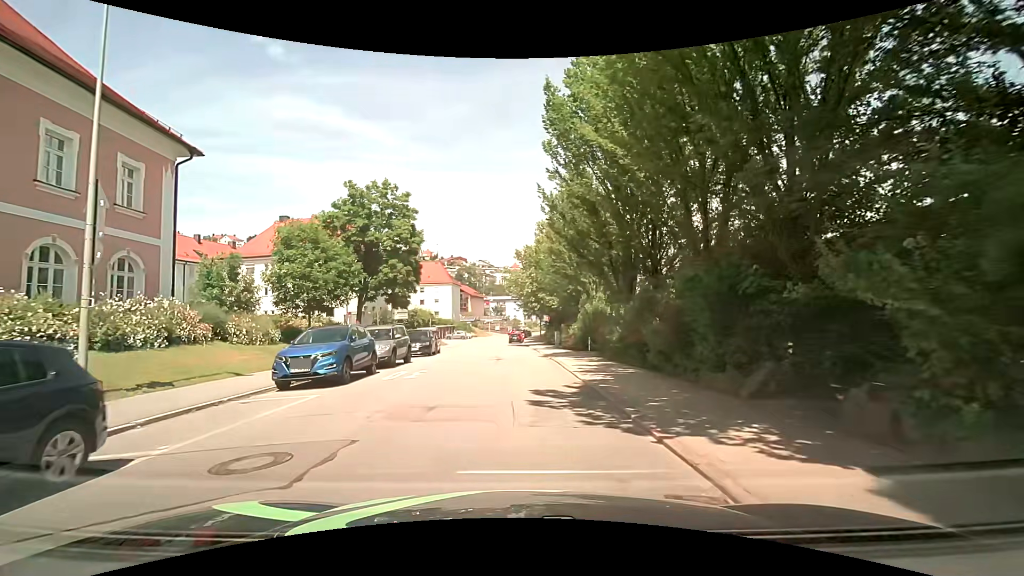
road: tertiary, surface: asphalt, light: Day
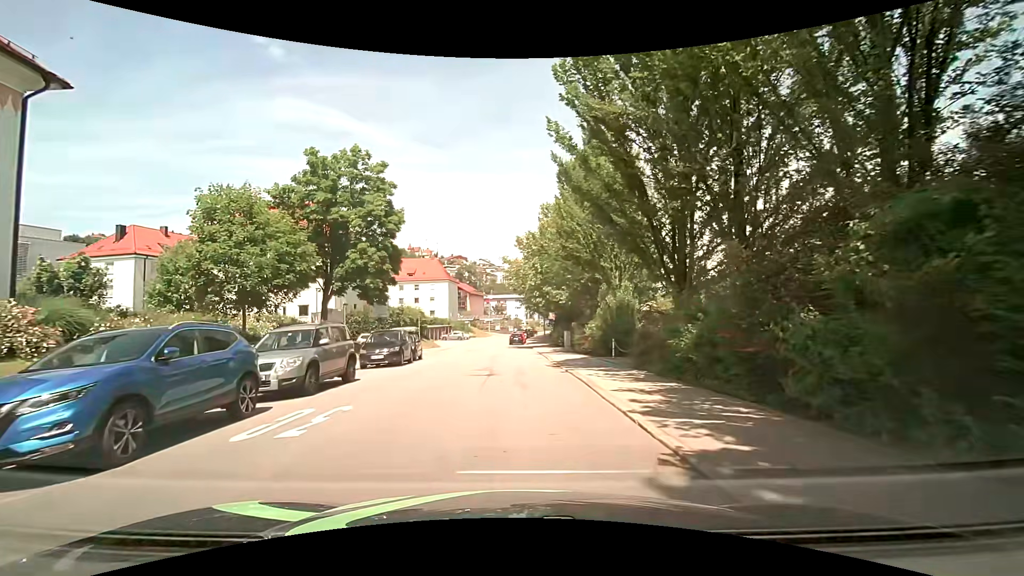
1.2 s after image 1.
(0.0, +7.5) m; 0°
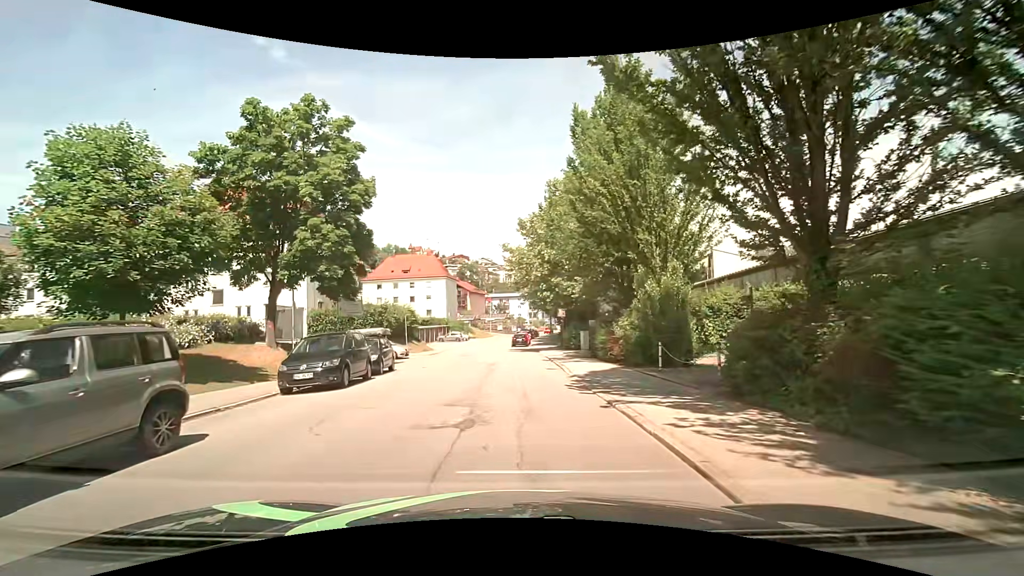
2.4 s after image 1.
(0.0, +7.4) m; 0°
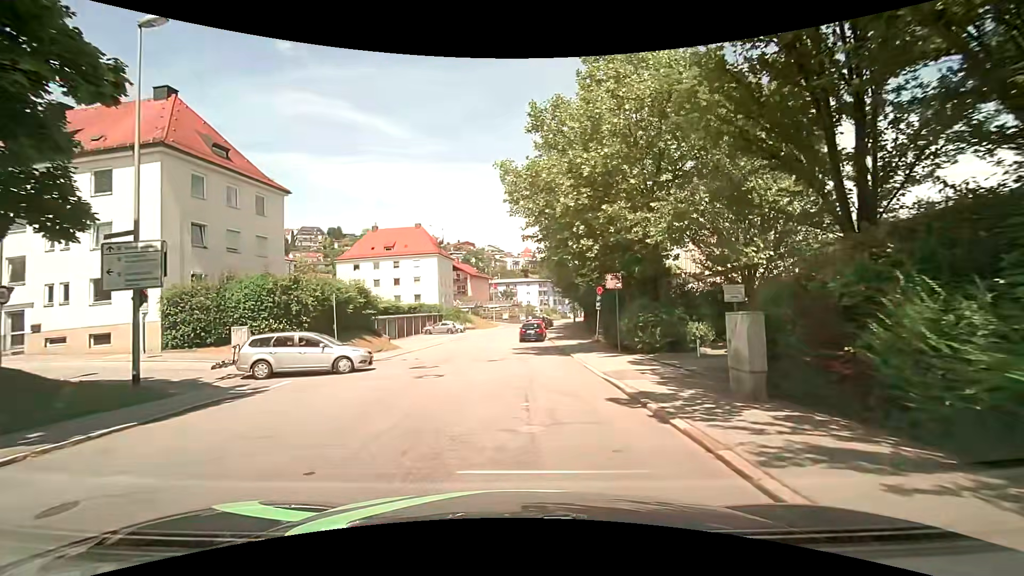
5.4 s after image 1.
(-0.4, +18.4) m; -3°
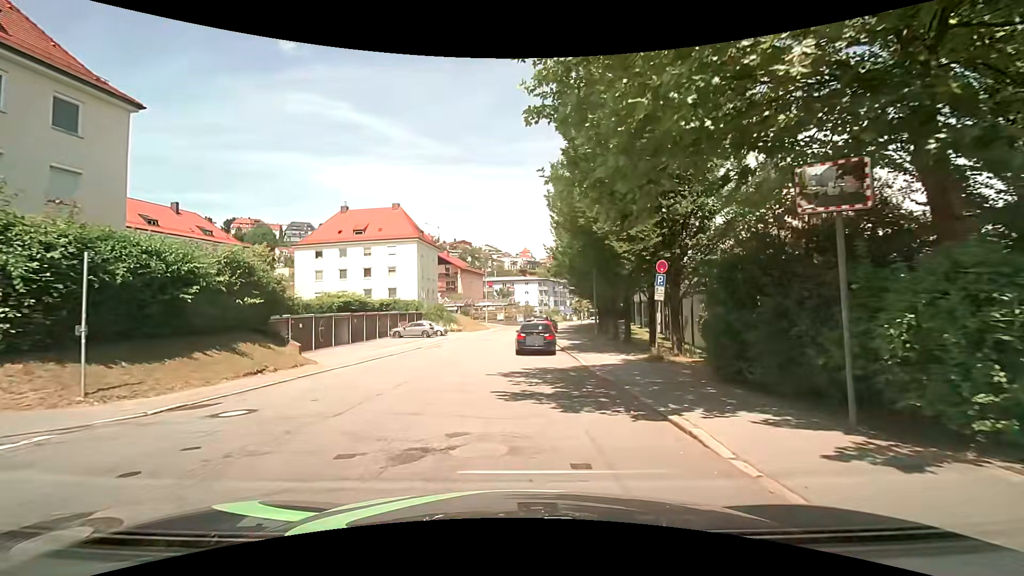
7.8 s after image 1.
(+0.2, +14.1) m; +1°
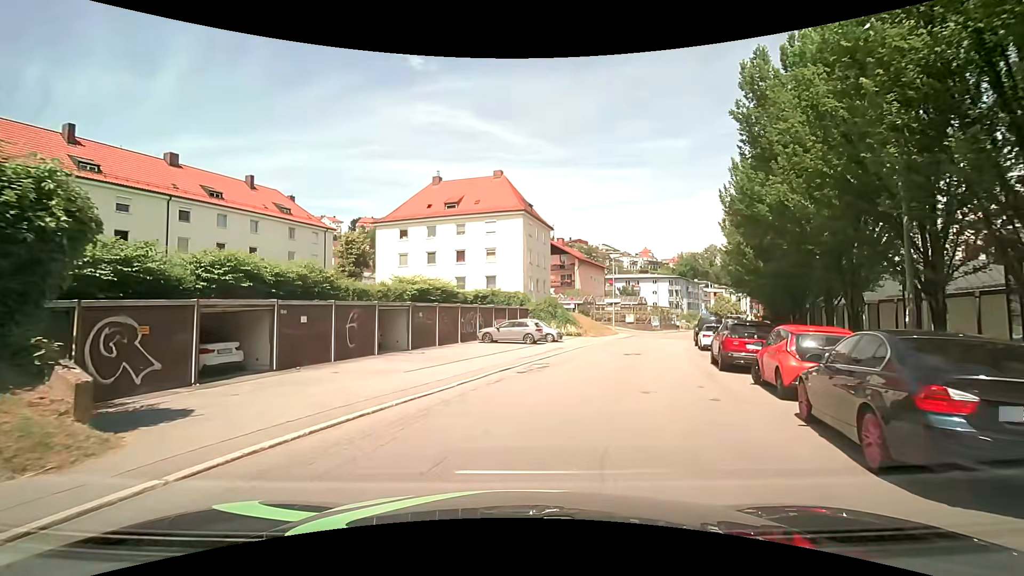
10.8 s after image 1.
(-1.7, +16.4) m; -12°
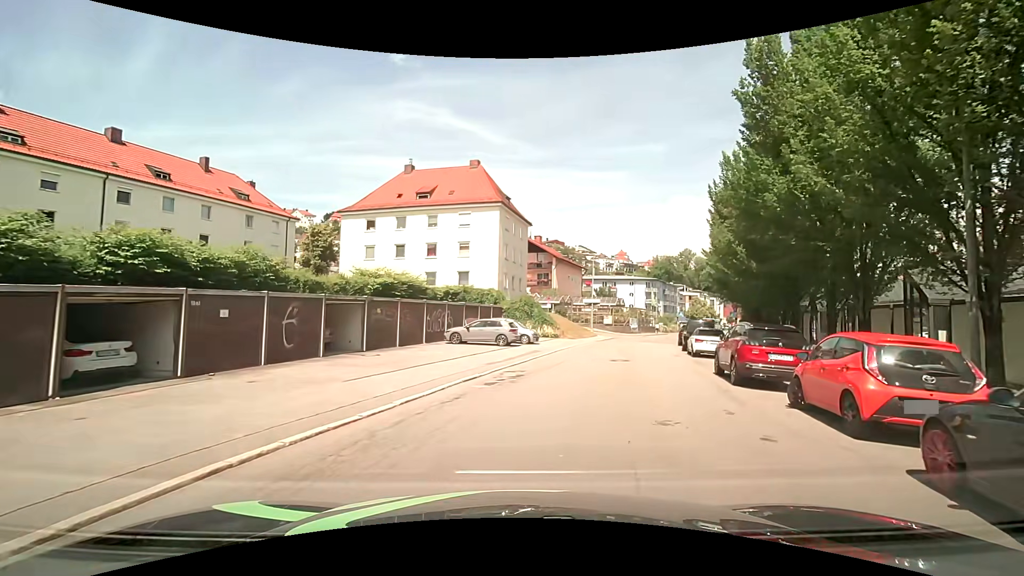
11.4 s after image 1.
(0.0, +3.1) m; +3°
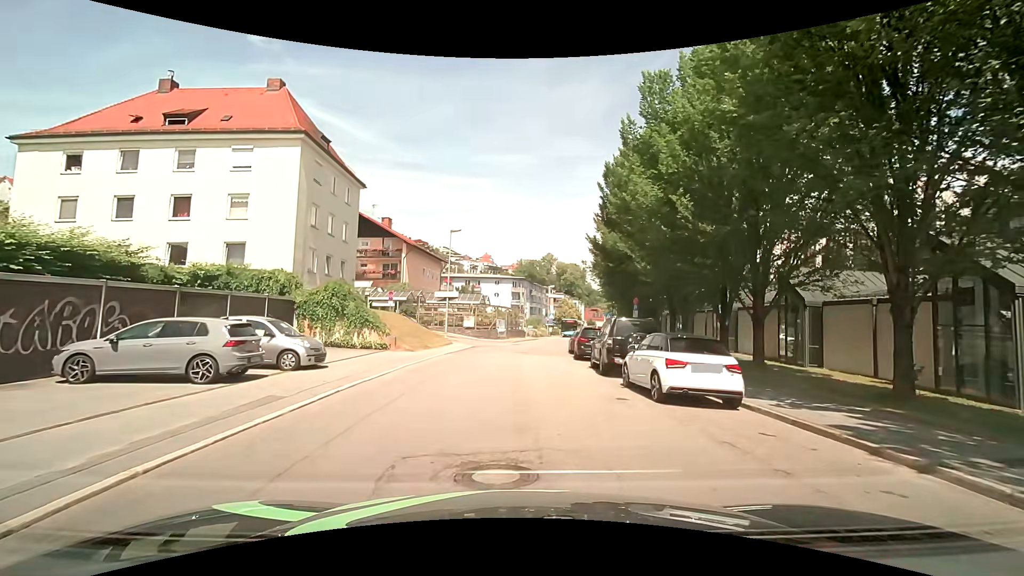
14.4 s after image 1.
(+2.5, +15.2) m; +16°
(0, +10) (0, +20) (+1, +30) (+3, +40) (+5, +49) (+7, +59) (+8, +69) (+10, +79) (+12, +89) (+14, +99) m
